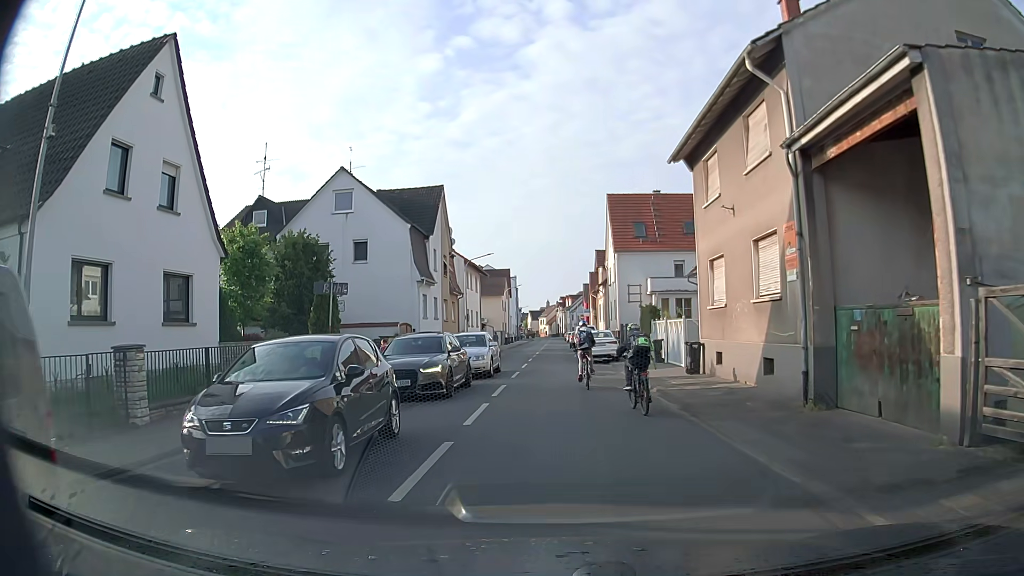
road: tertiary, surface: asphalt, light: Day
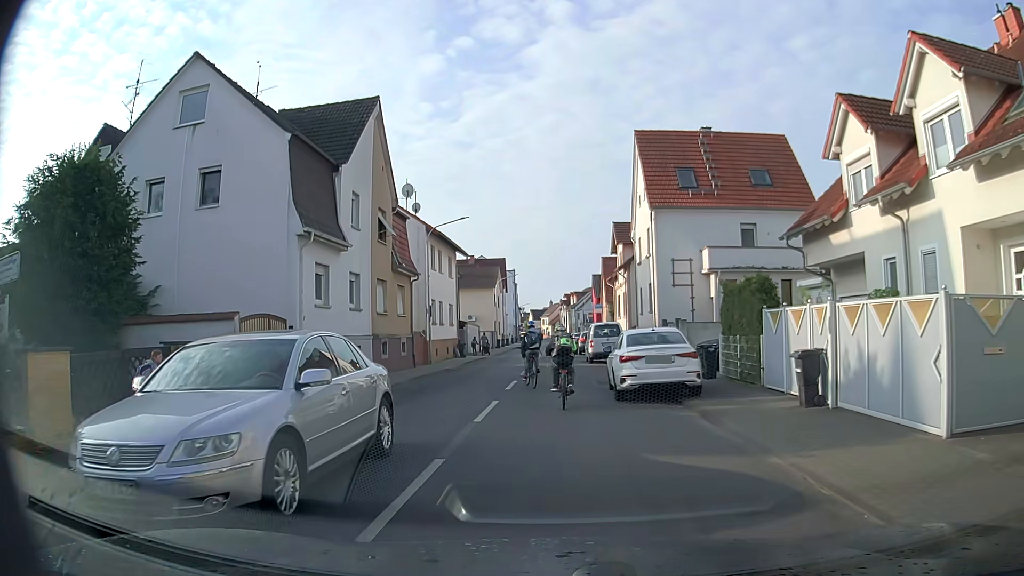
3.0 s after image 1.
(-0.2, +16.5) m; 0°
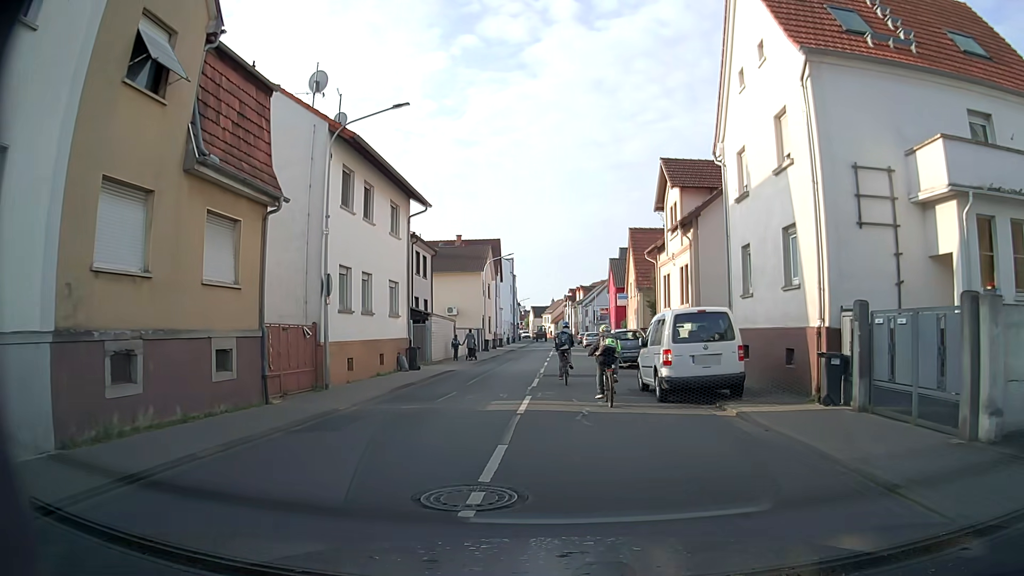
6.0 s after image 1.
(-0.6, +17.6) m; 0°
(0, +10) (0, +20) (0, +30) (0, +40) (0, +50) (0, +60) (0, +70) (0, +80) (0, +90) (0, +100) m
